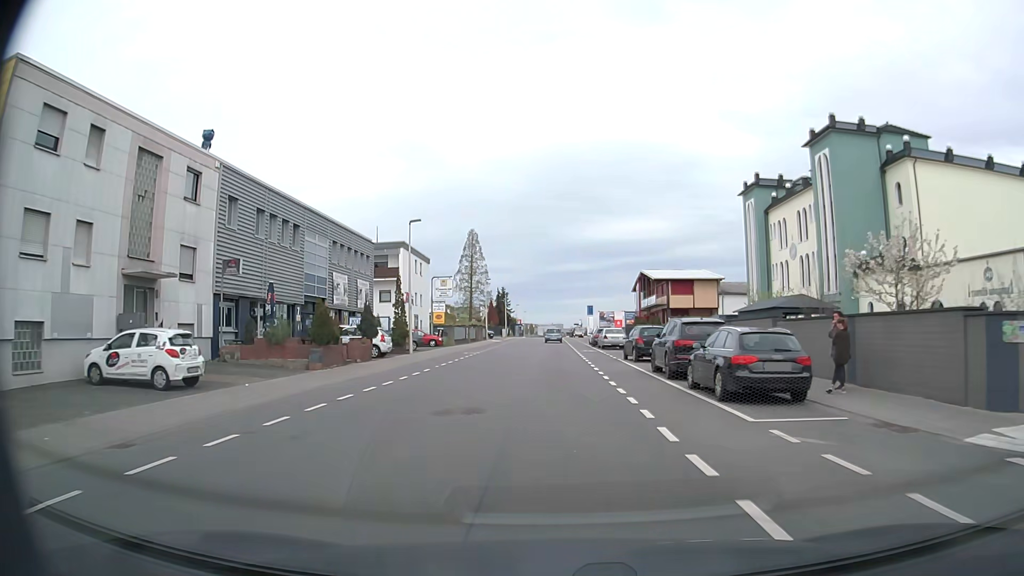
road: tertiary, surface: asphalt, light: Day
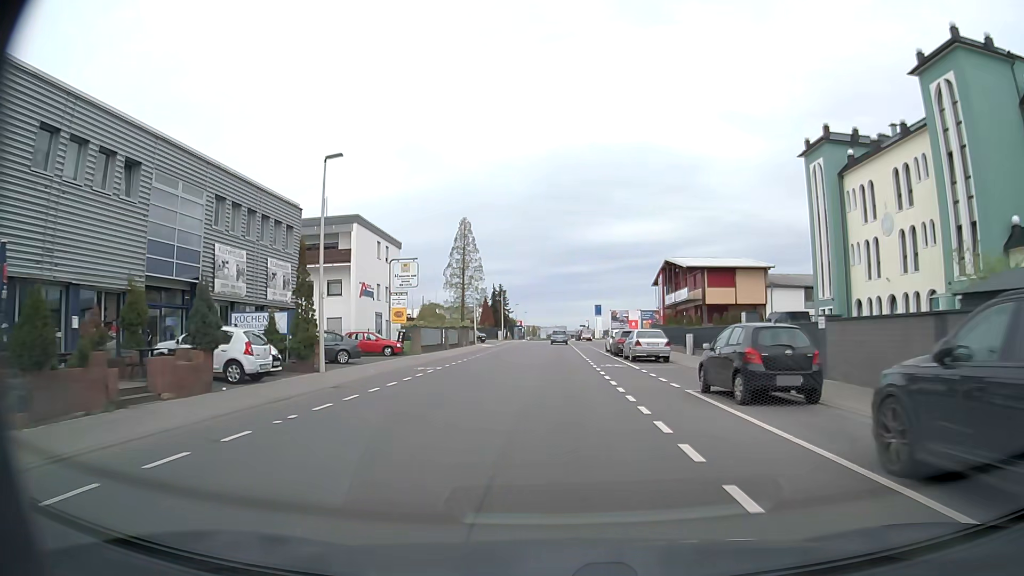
(0.0, +15.7) m; 0°
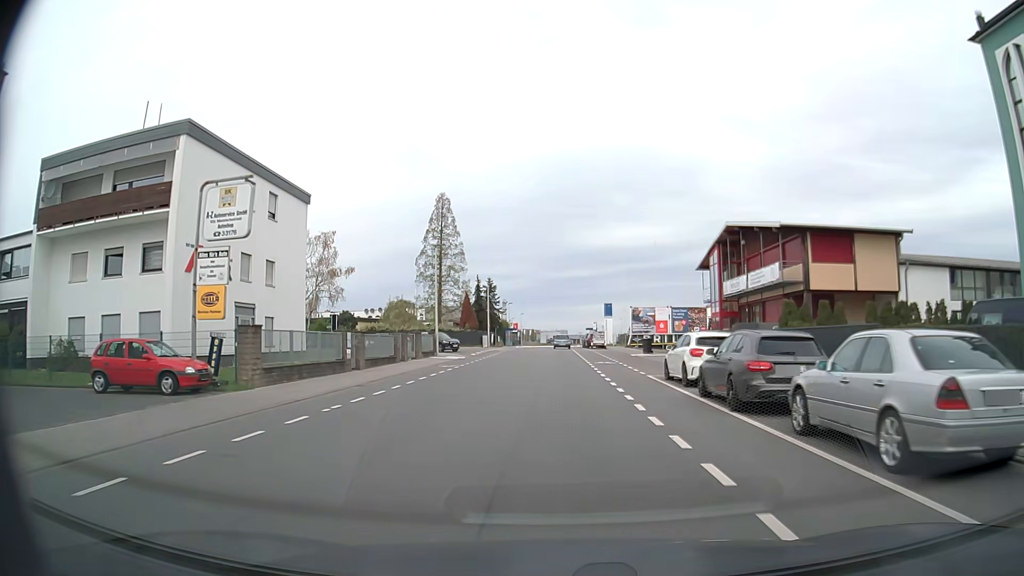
(0.0, +23.3) m; 0°
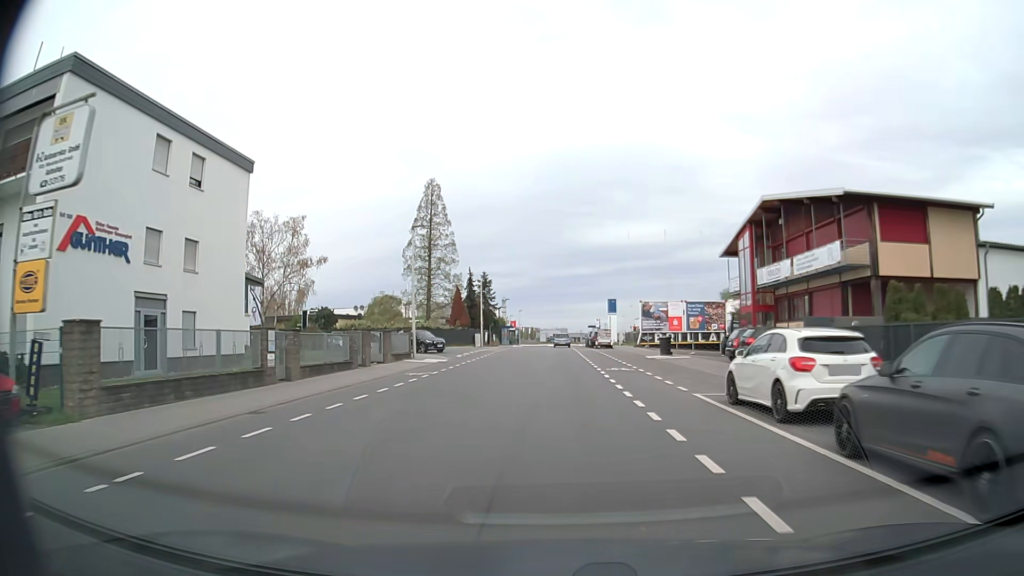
(0.0, +7.6) m; 0°
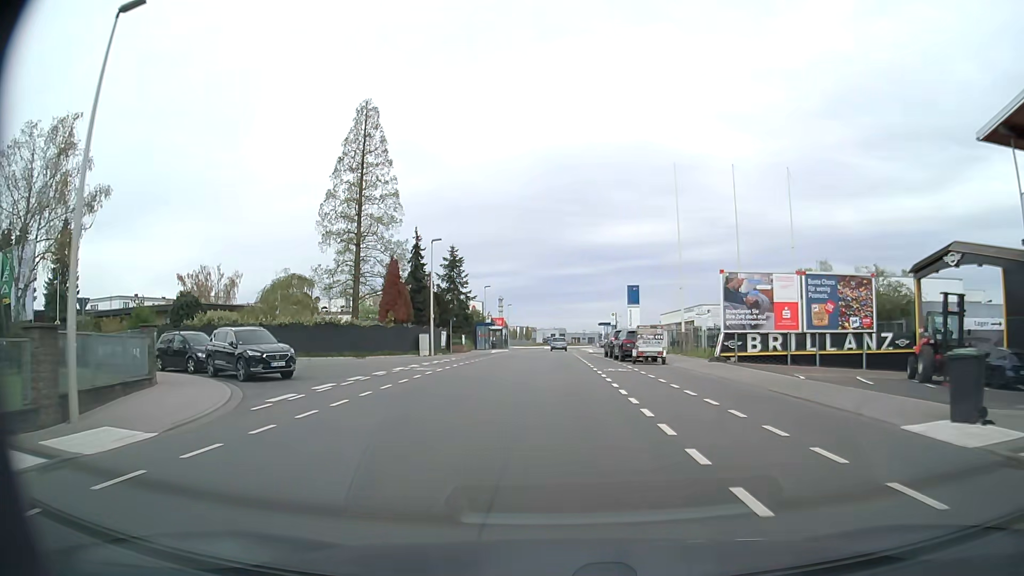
(+0.1, +29.3) m; 0°
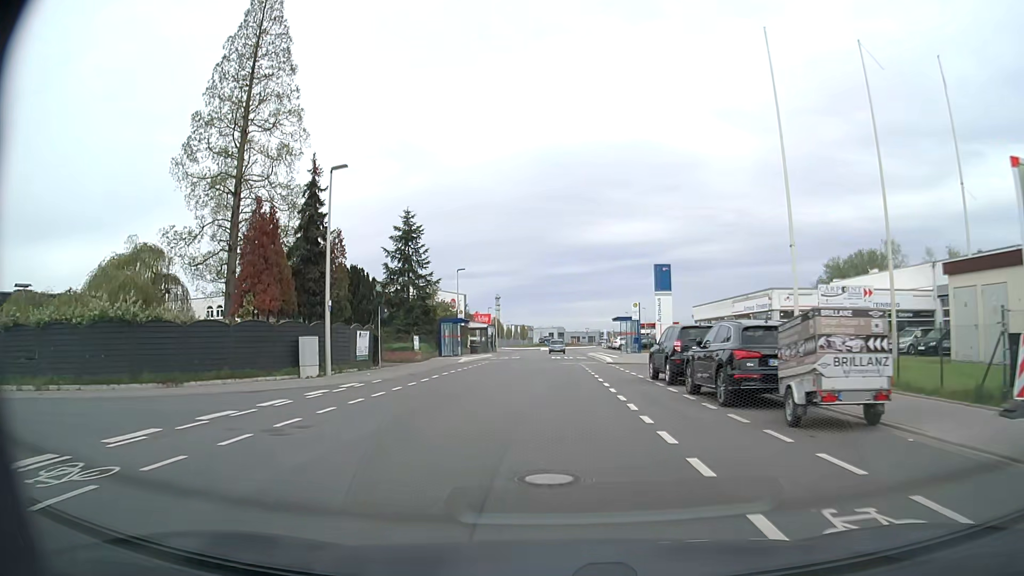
(+0.1, +20.9) m; 0°
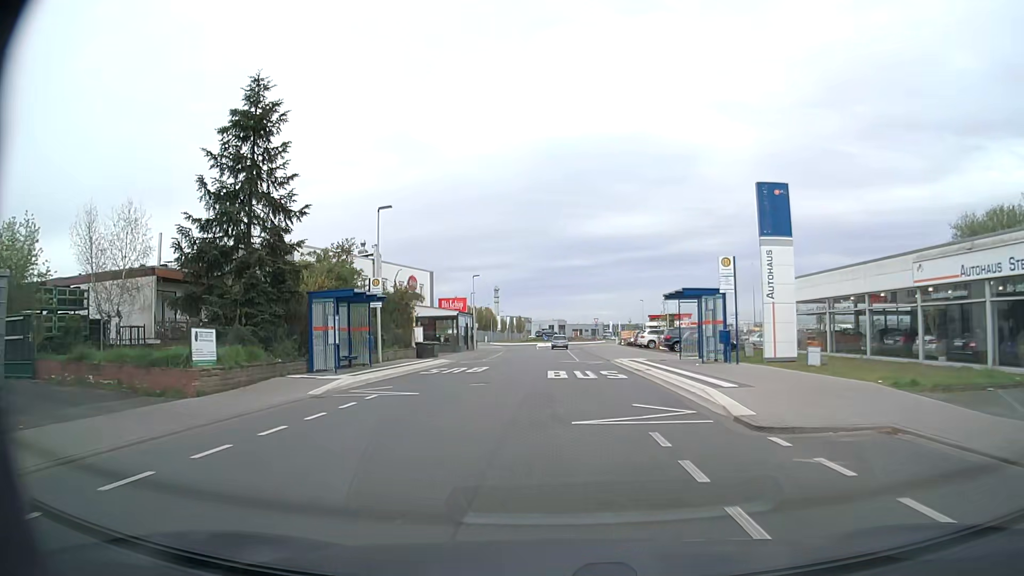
(0.0, +26.6) m; 0°
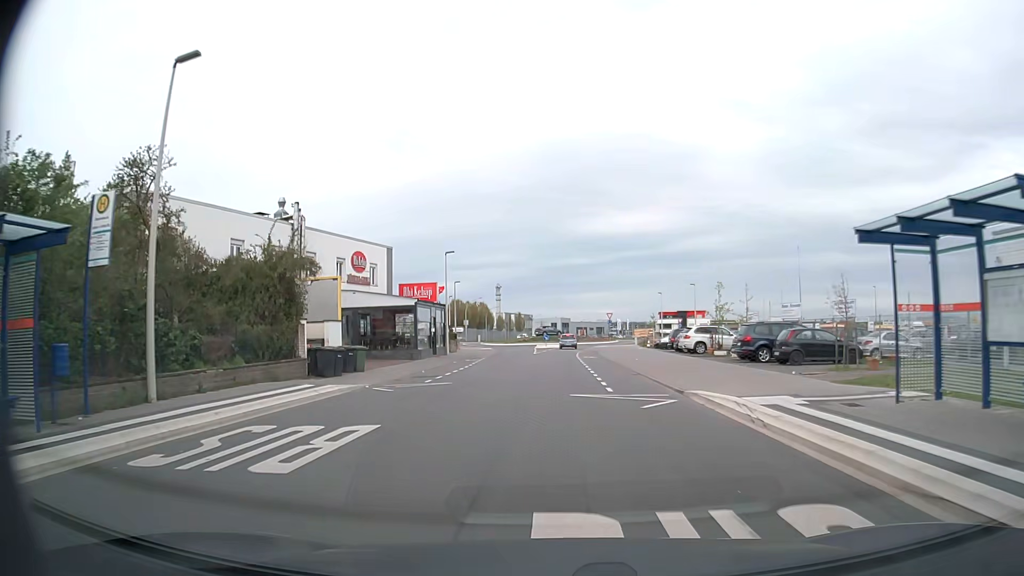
(-0.1, +19.3) m; 0°
(0, +10) (0, +20) (0, +30) (0, +40) (0, +50) (+1, +60) (+2, +70) (+3, +80) (+8, +88) (+13, +97) m
